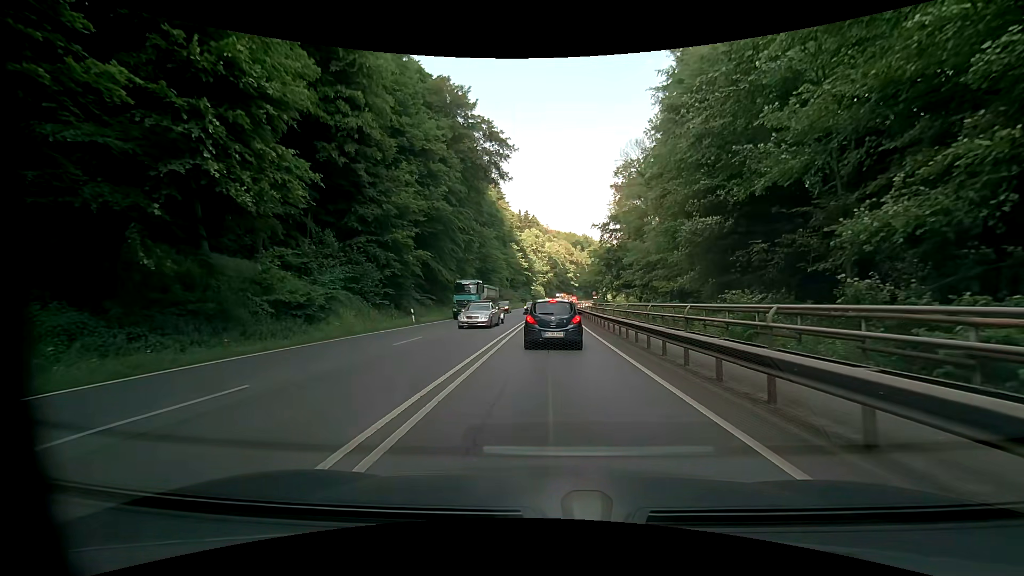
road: primary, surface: asphalt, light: Day
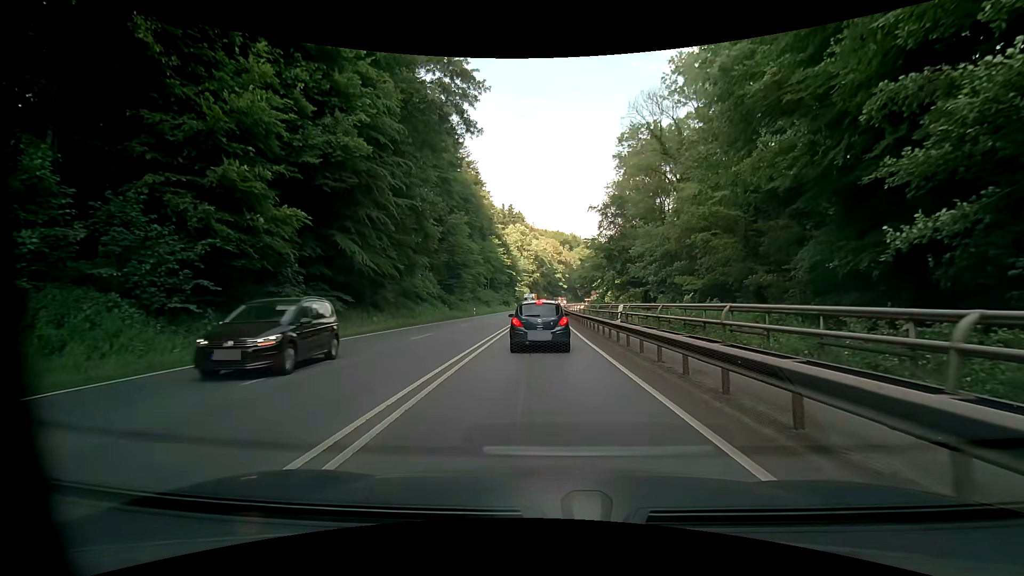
(+0.2, +19.4) m; +2°
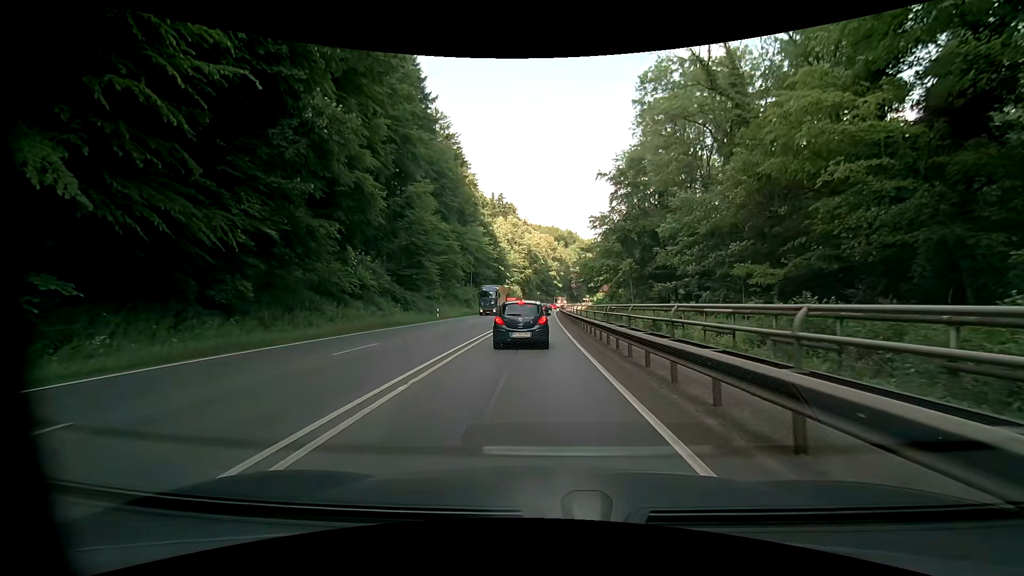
(-0.1, +19.0) m; 0°
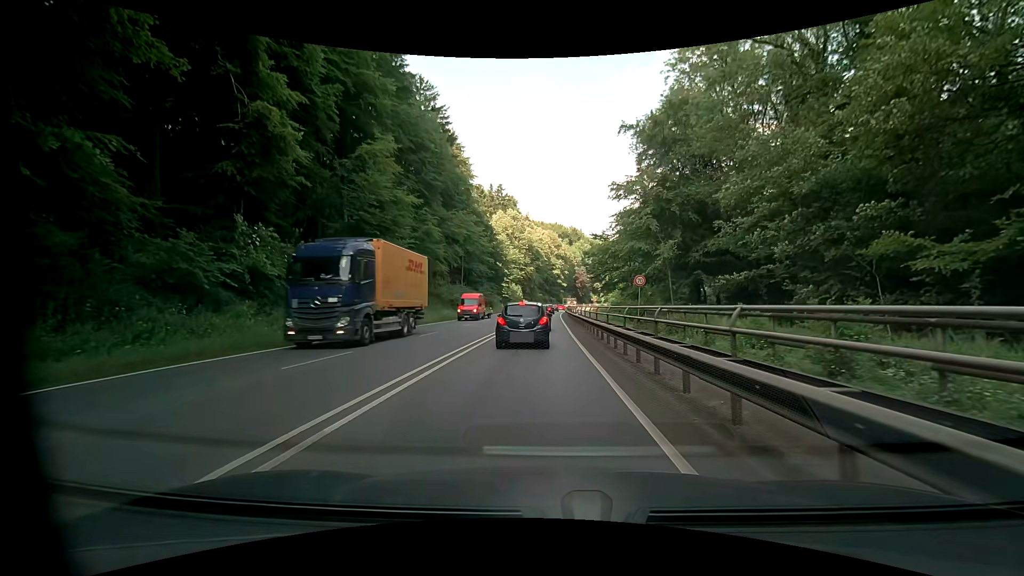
(0.0, +15.0) m; +1°
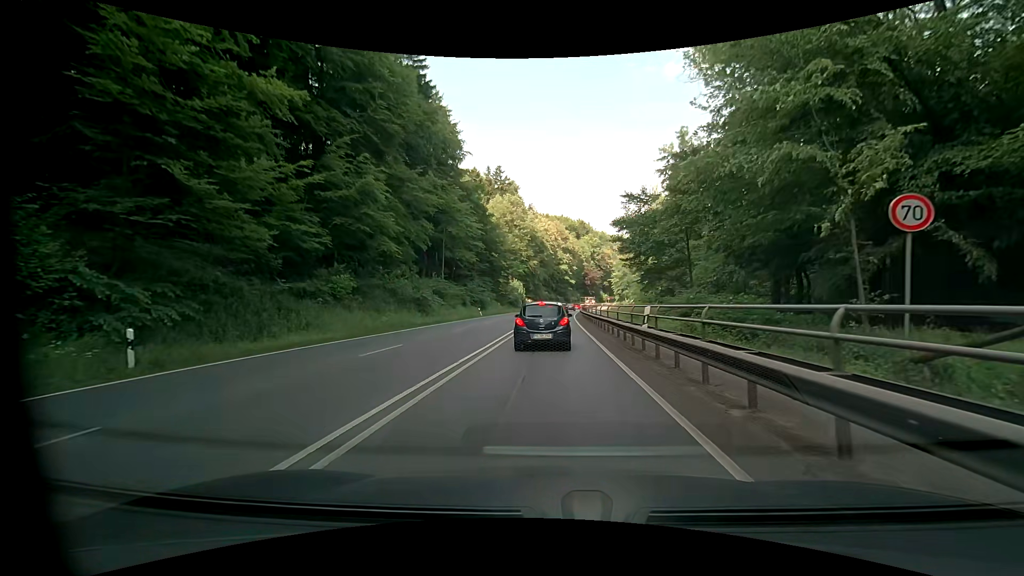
(-0.4, +21.2) m; -2°
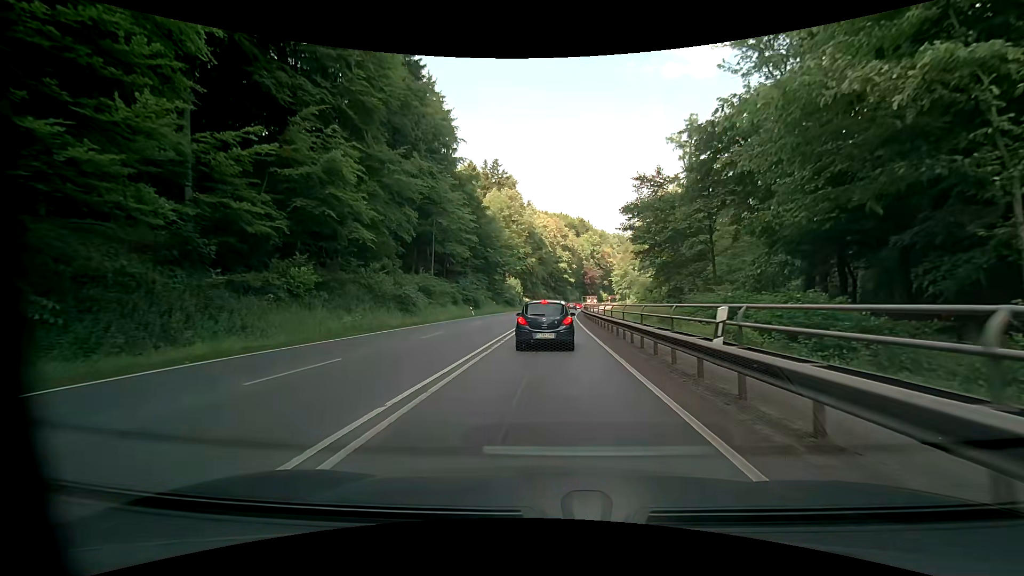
(0.0, +5.4) m; 0°
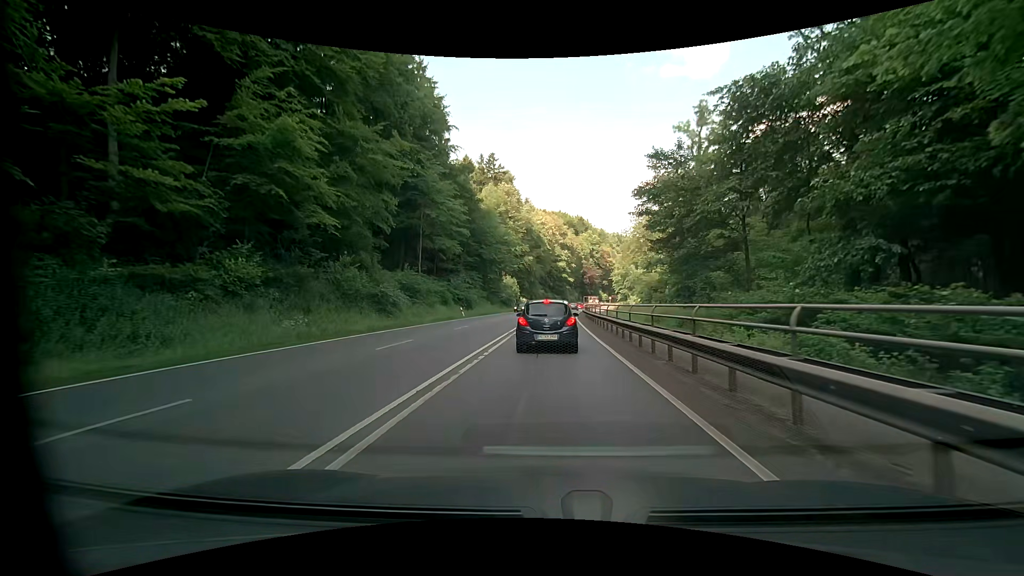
(0.0, +5.4) m; +2°
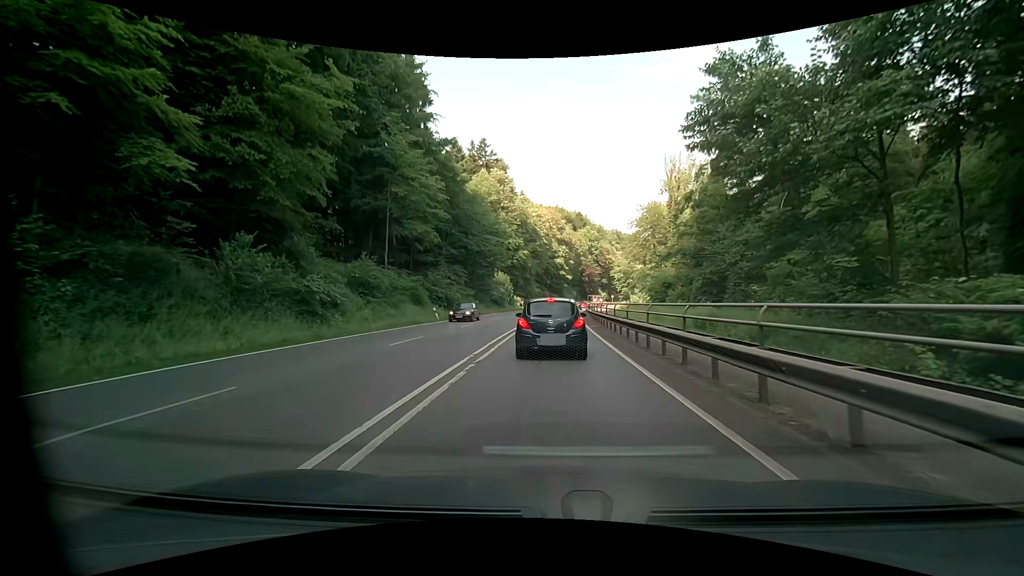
(-0.2, +10.9) m; 0°
(0, +10) (0, +20) (0, +30) (0, +40) (0, +50) (+1, +60) (+2, +70) (+3, +80) (+4, +90) (+5, +100) m
